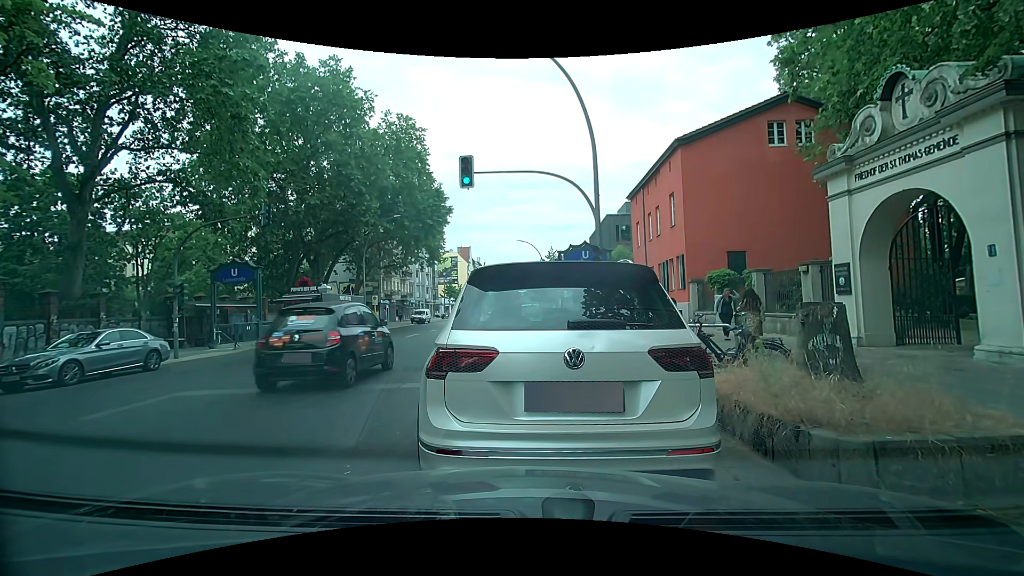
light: Day
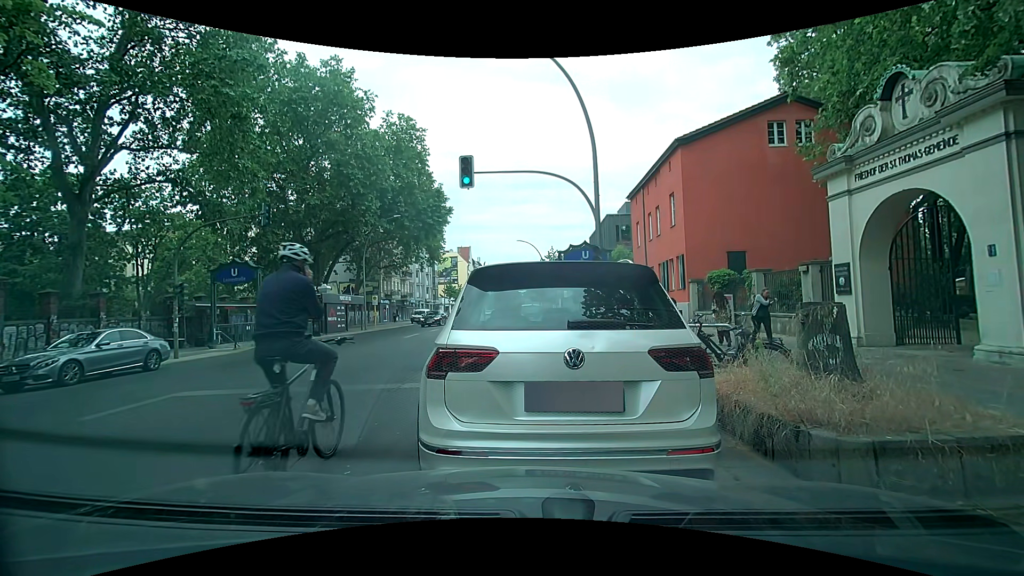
(0.0, 0.0) m; 0°
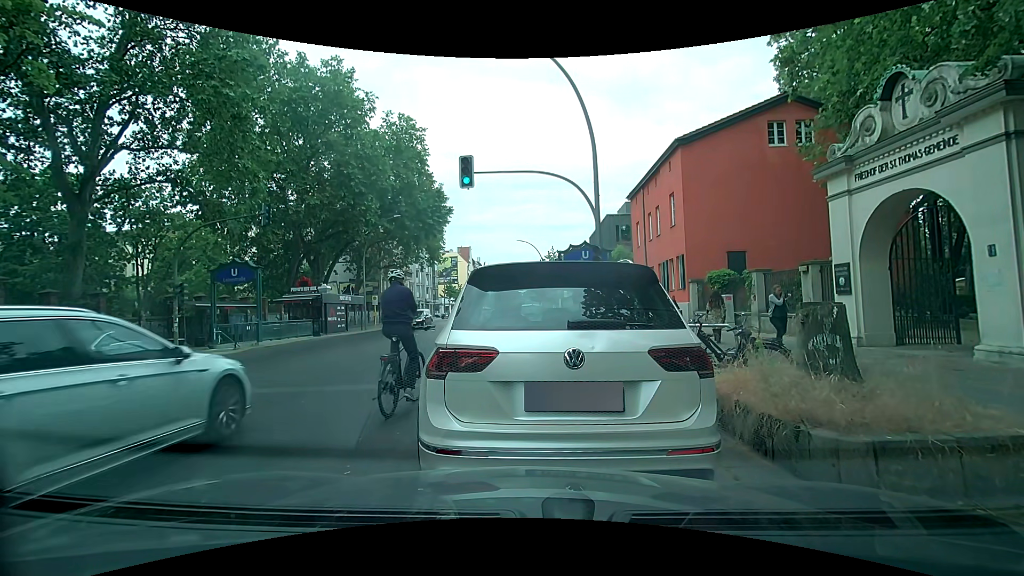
(0.0, 0.0) m; 0°
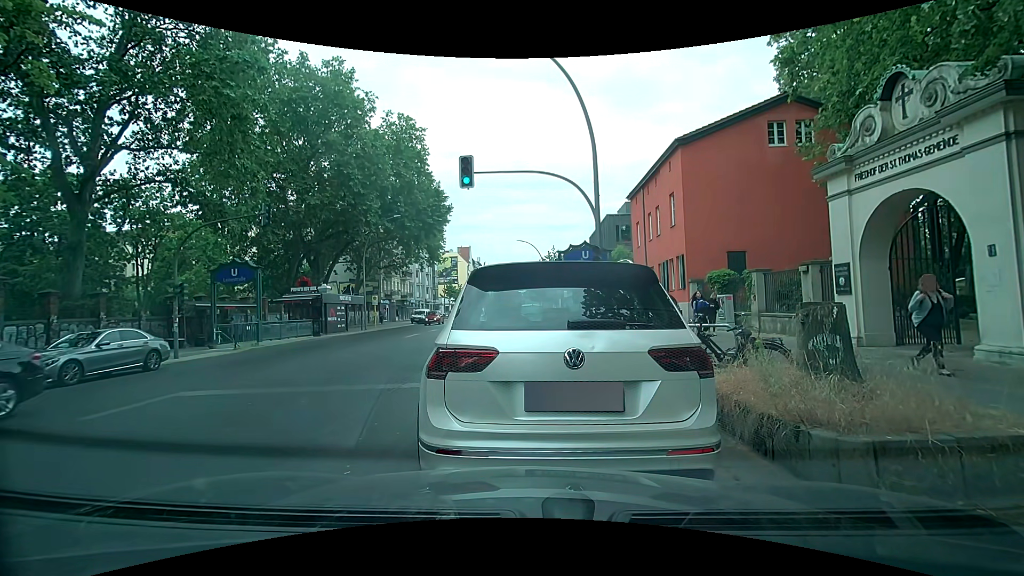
(0.0, 0.0) m; 0°
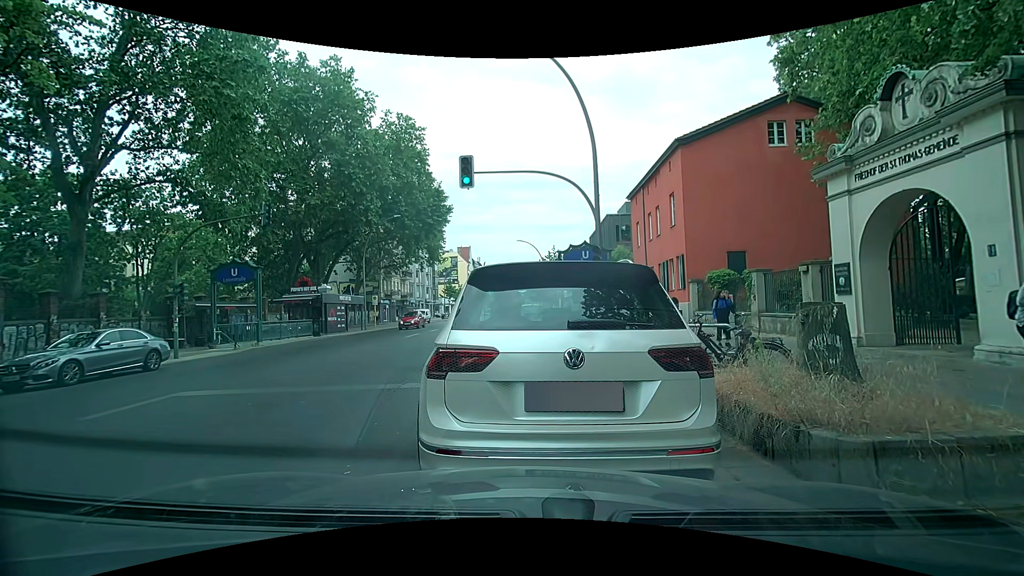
(0.0, 0.0) m; 0°
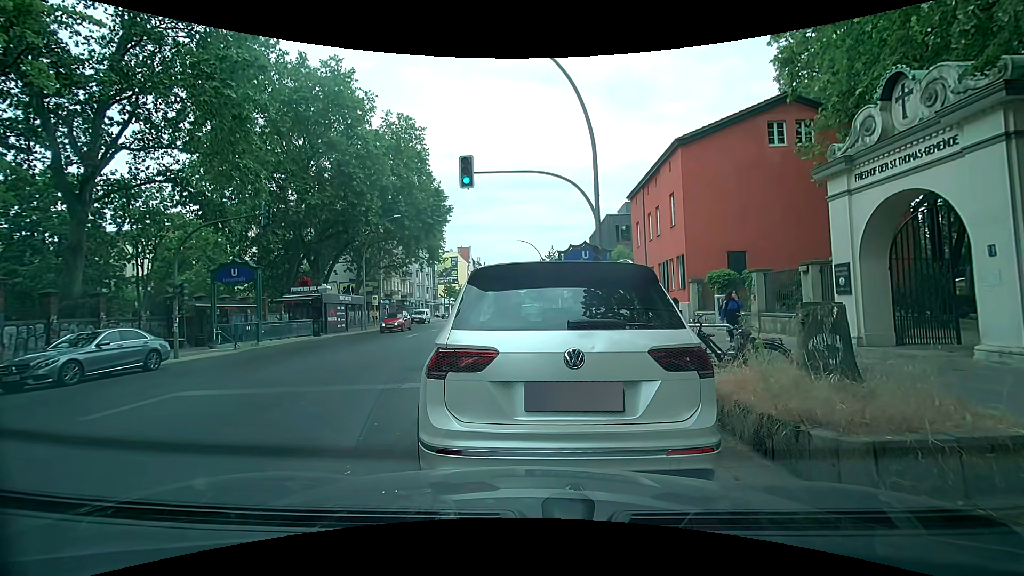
(0.0, 0.0) m; 0°
